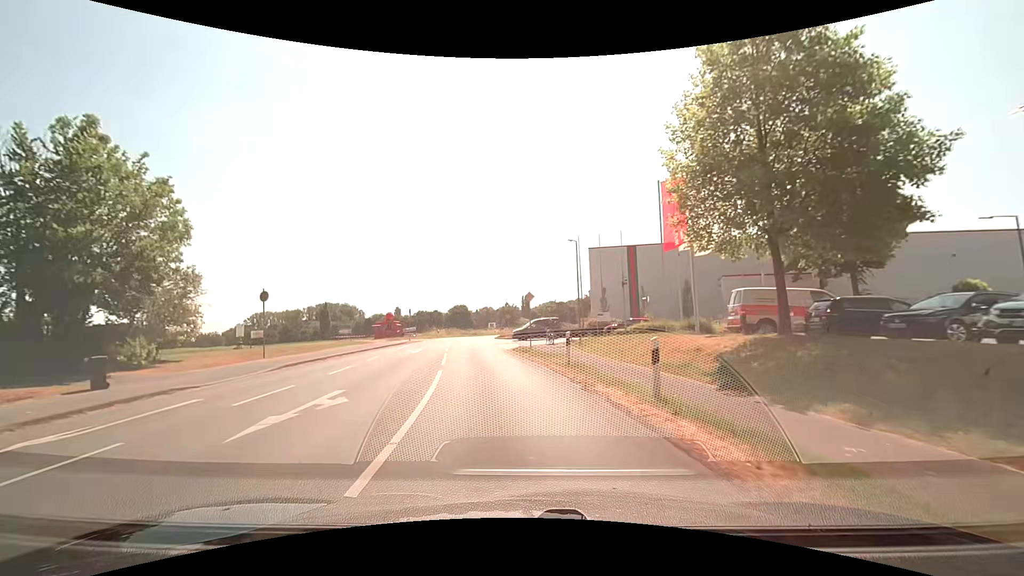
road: secondary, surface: asphalt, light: Day
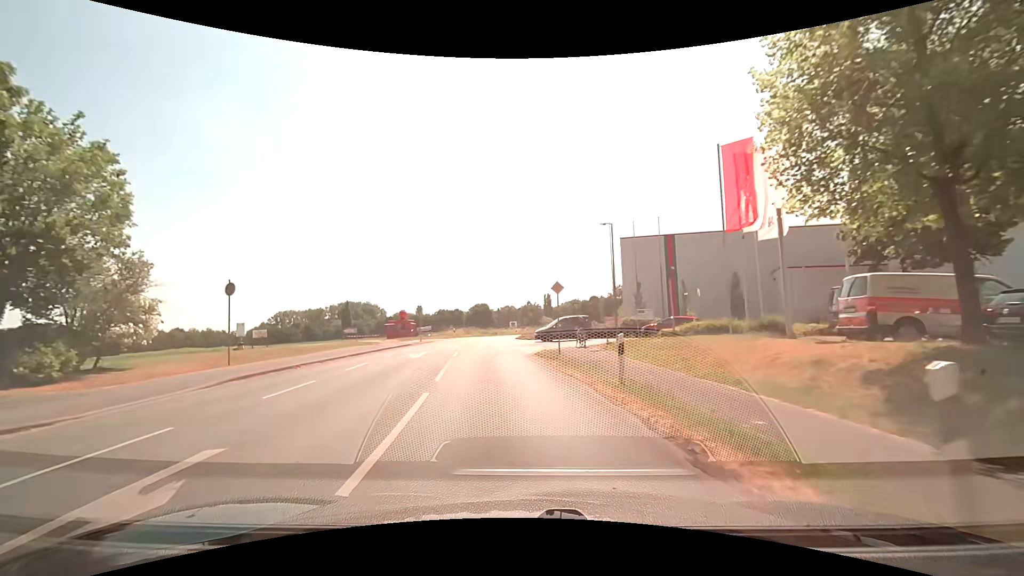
(-0.1, +5.6) m; -3°
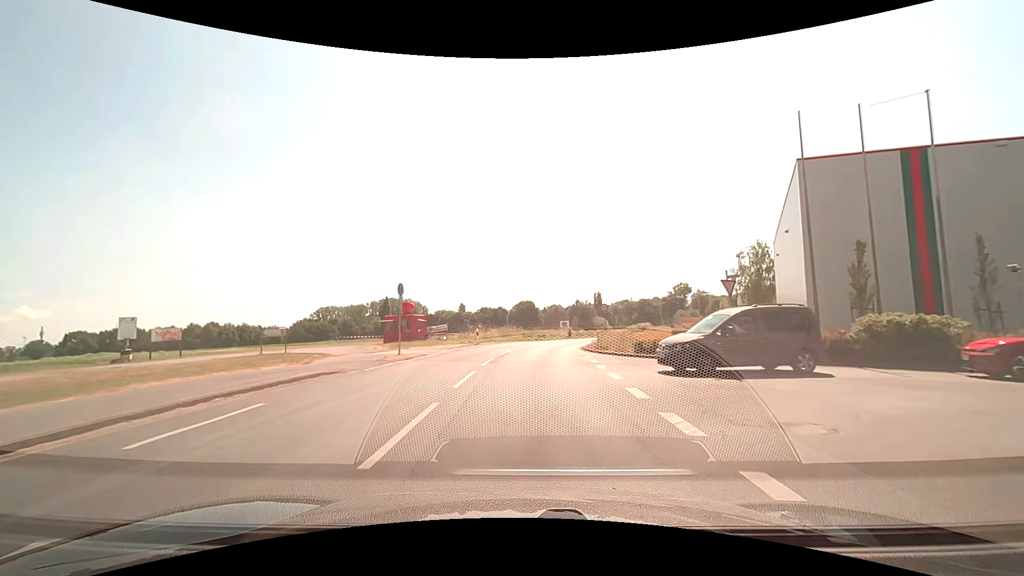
(-1.4, +23.5) m; -5°
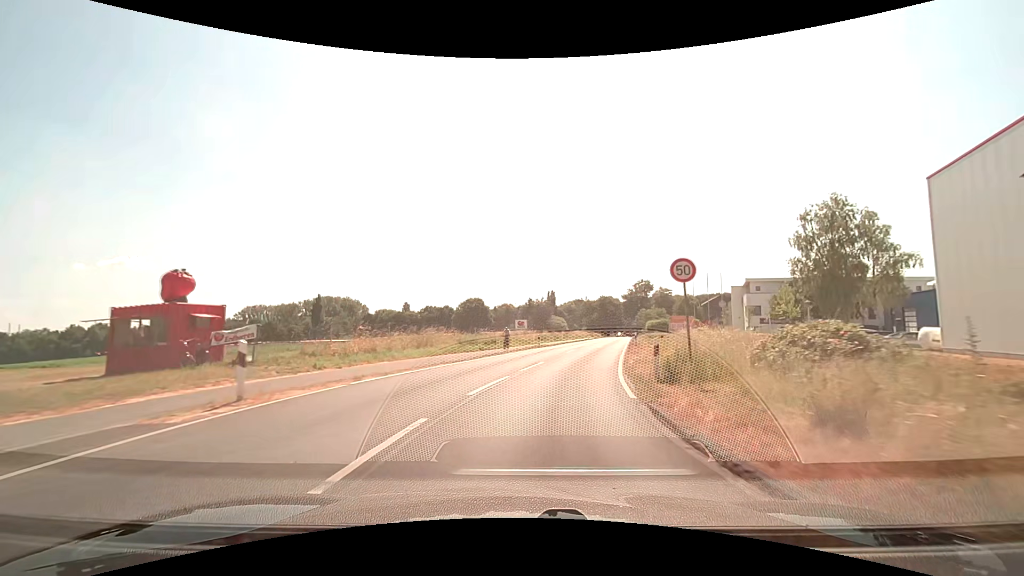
(+0.8, +25.8) m; +6°
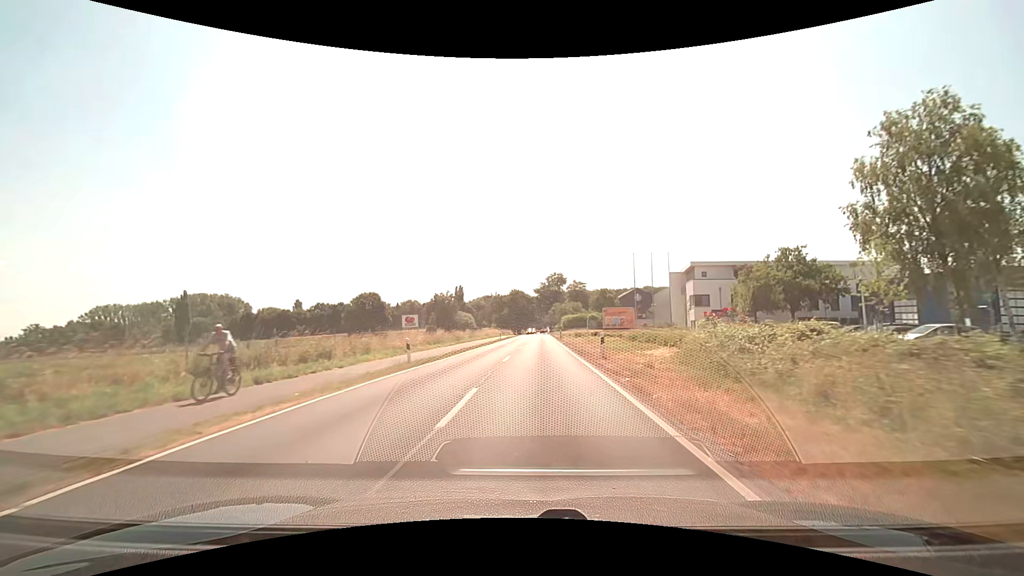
(+1.9, +20.9) m; +11°
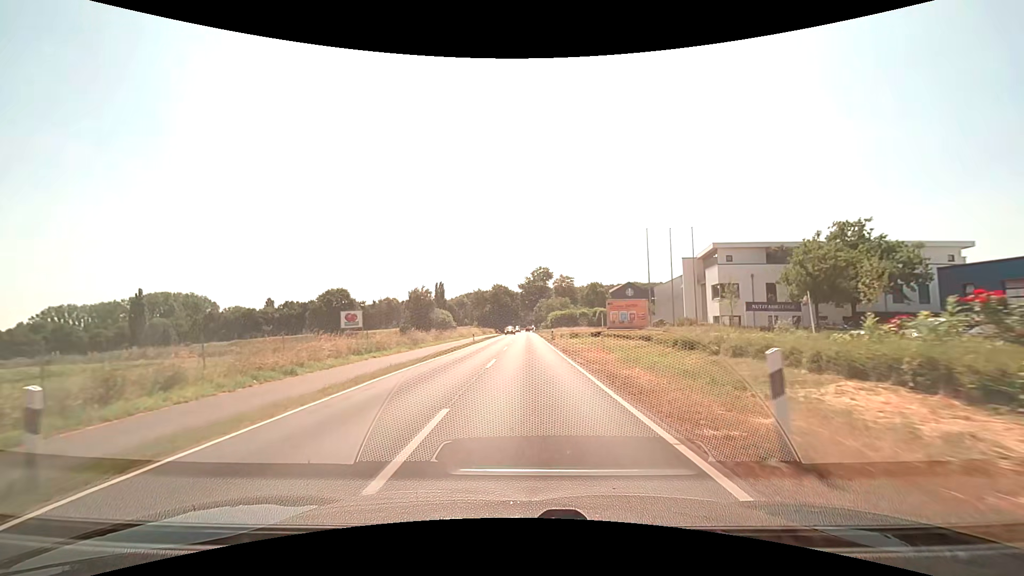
(+0.3, +14.6) m; +2°
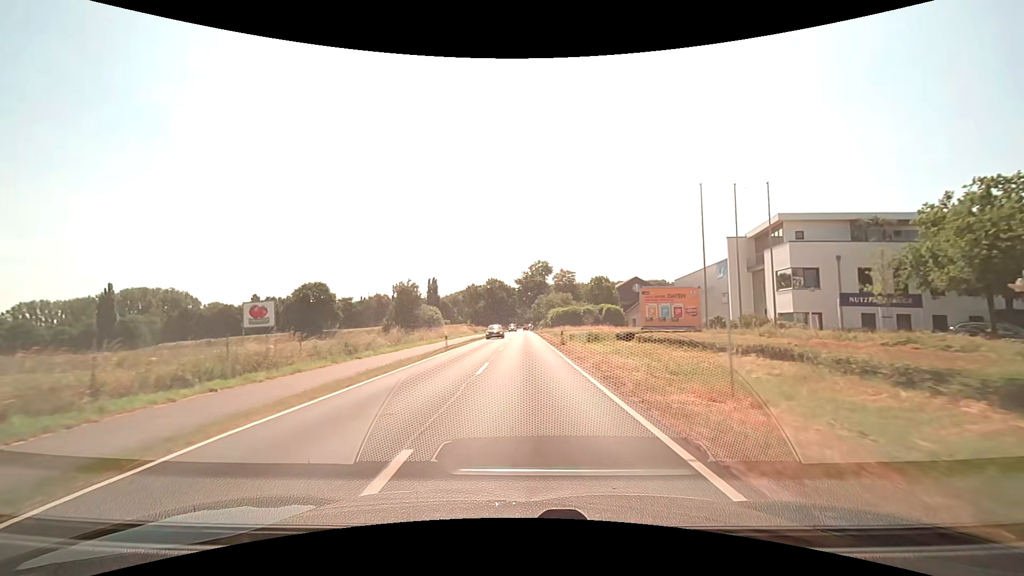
(0.0, +14.9) m; 0°
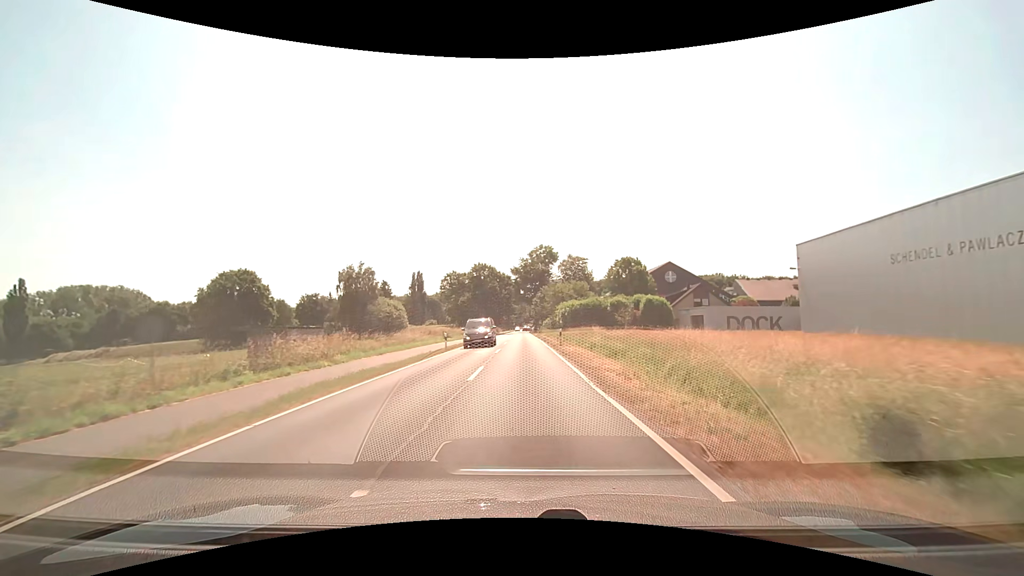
(+0.1, +37.9) m; 0°
(0, +10) (0, +20) (0, +30) (0, +40) (0, +50) (0, +60) (0, +70) (0, +80) (0, +90) (0, +100) m
